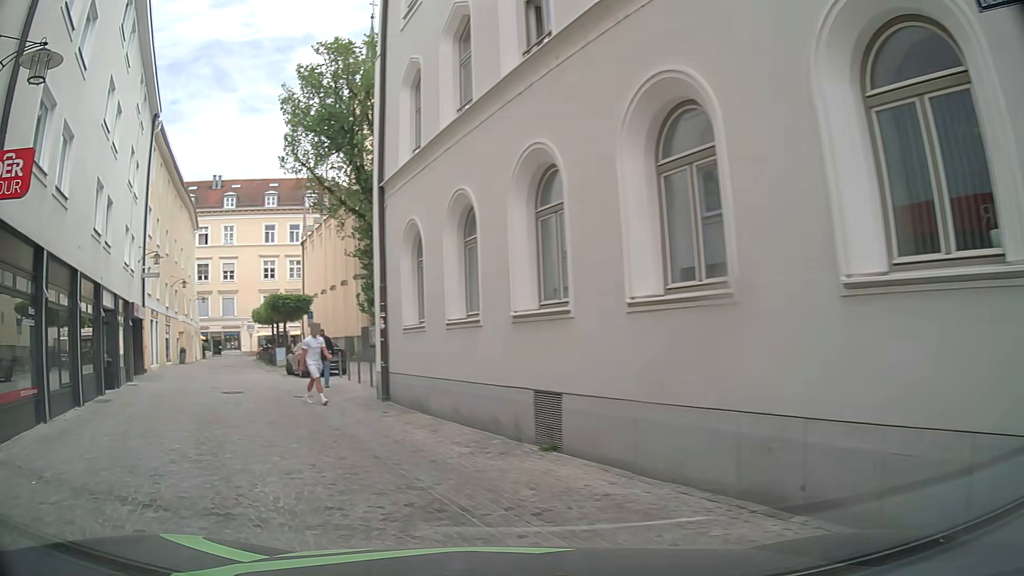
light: Day
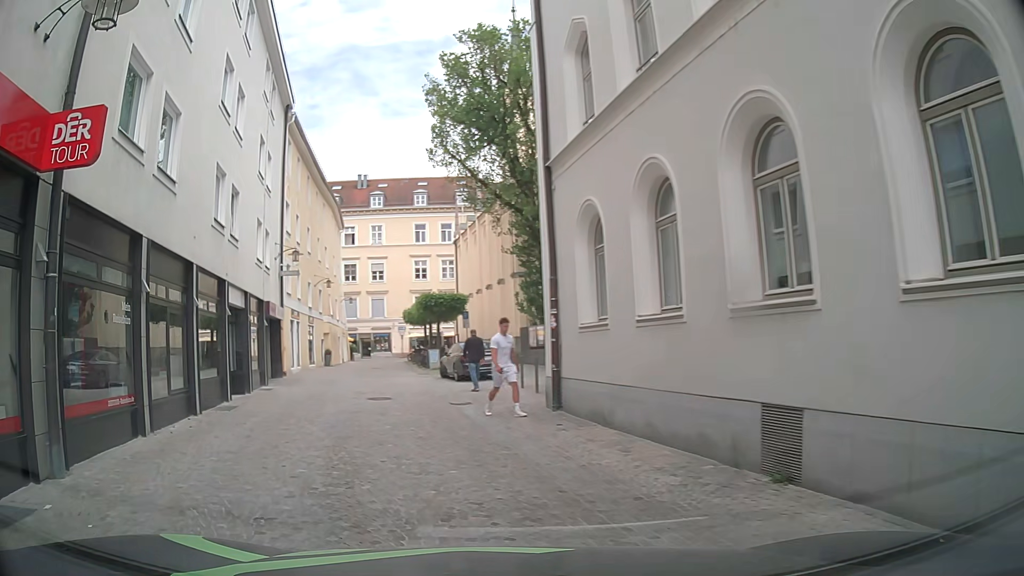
(-0.2, +1.9) m; -14°
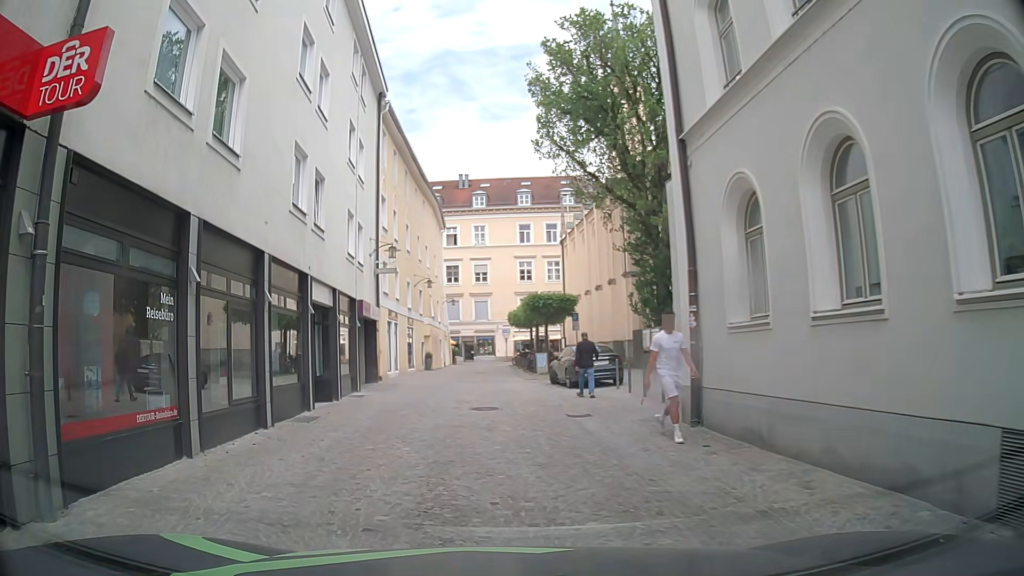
(-0.1, +2.1) m; -9°
